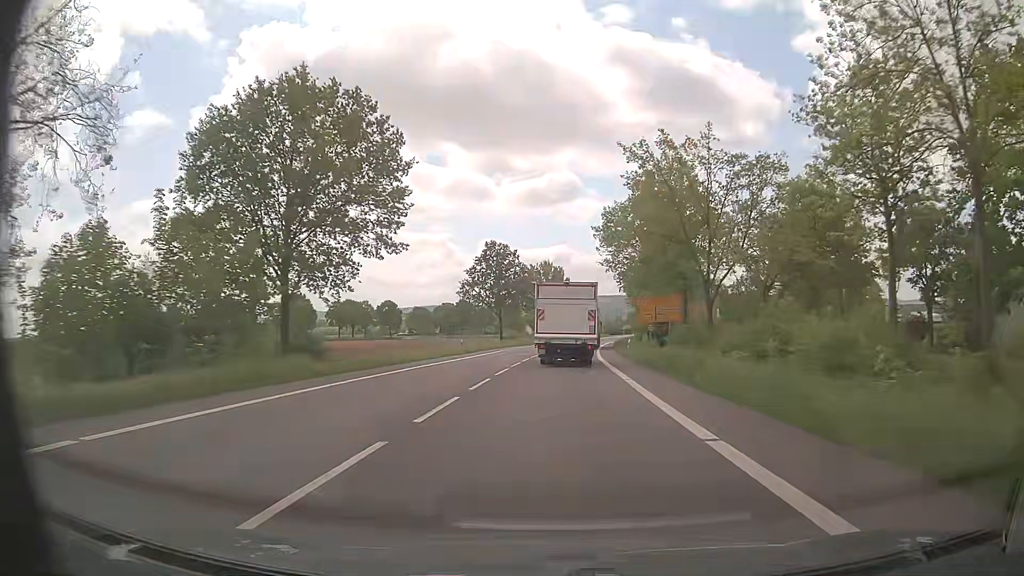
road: primary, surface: asphalt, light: Day
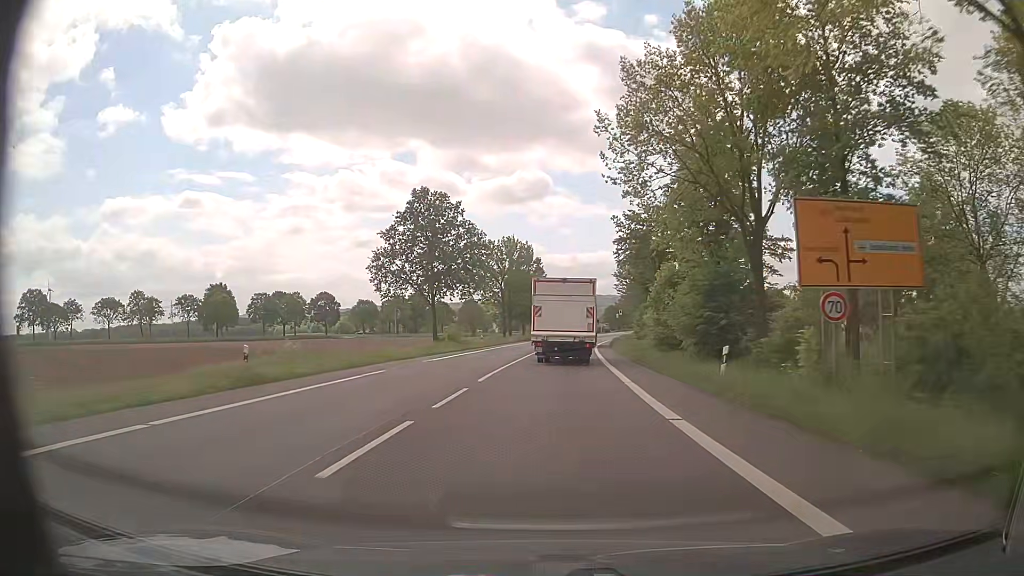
(+0.7, +33.9) m; +2°
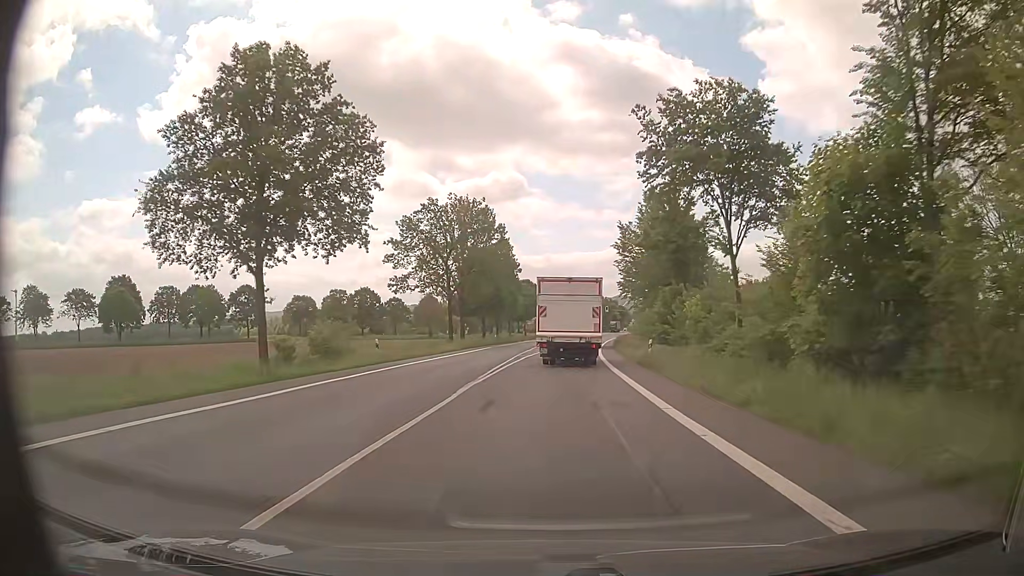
(+0.8, +33.3) m; +2°
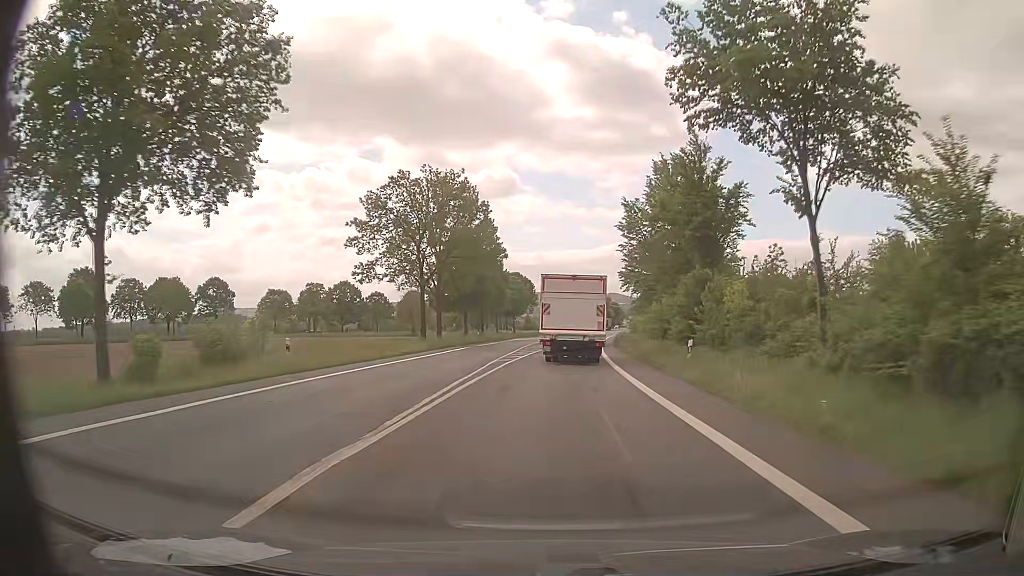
(+0.1, +10.9) m; +1°
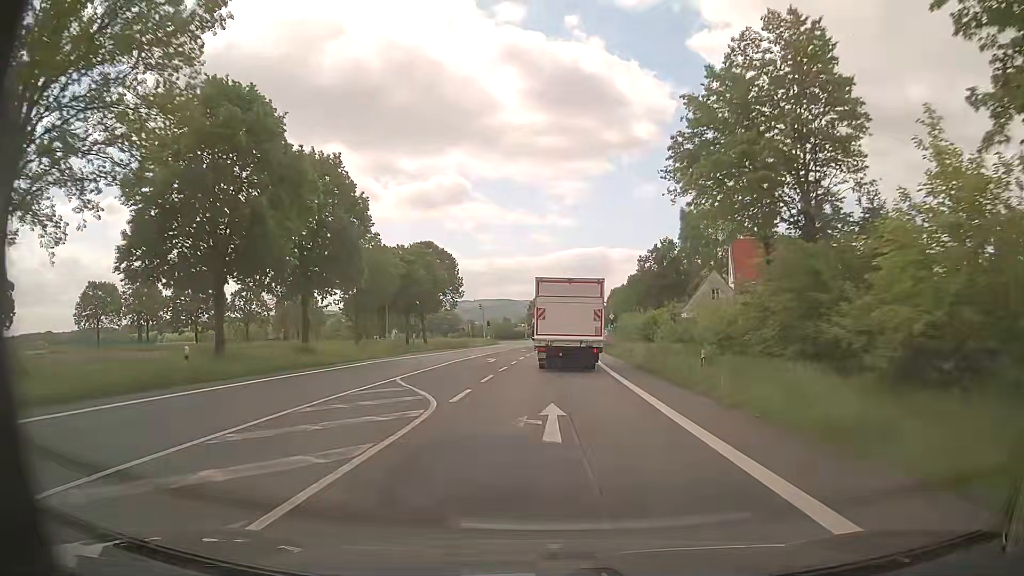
(+2.2, +53.6) m; +4°
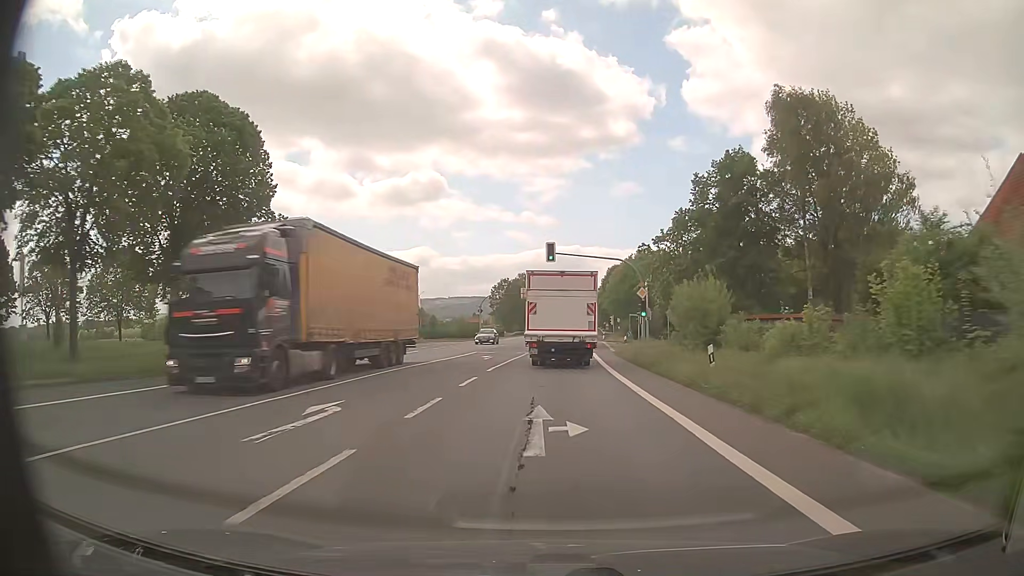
(+1.0, +51.4) m; +2°
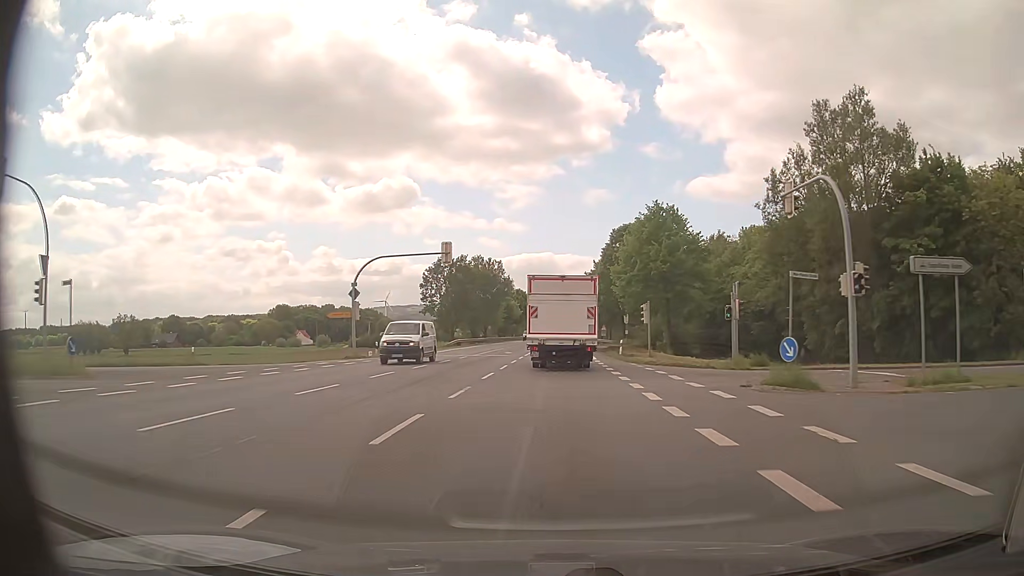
(+1.0, +49.7) m; +2°
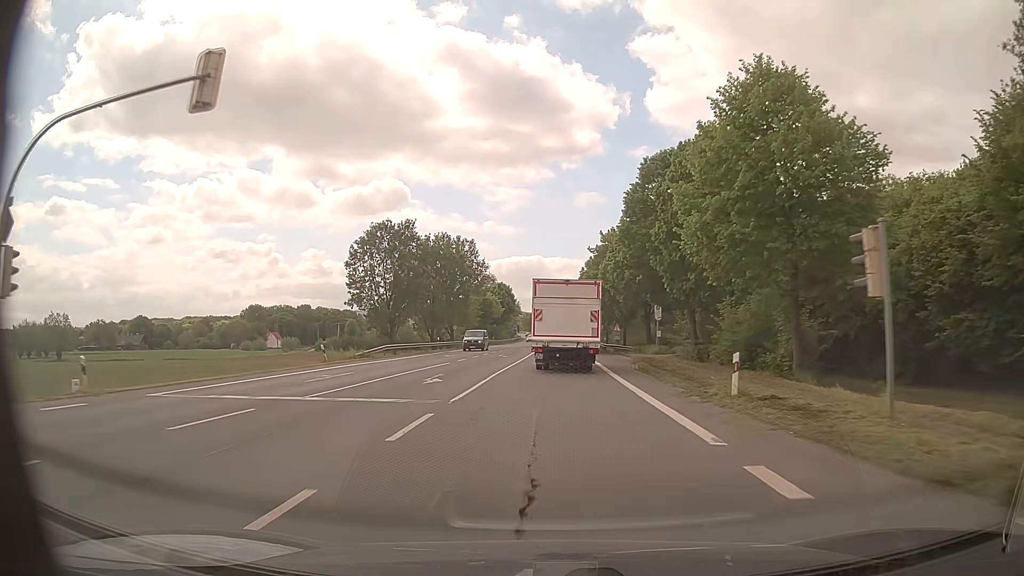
(+0.2, +29.3) m; +1°
(0, +10) (0, +20) (0, +30) (0, +40) (0, +50) (0, +60) (0, +70) (+1, +80) (+1, +90) (+1, +100) m
